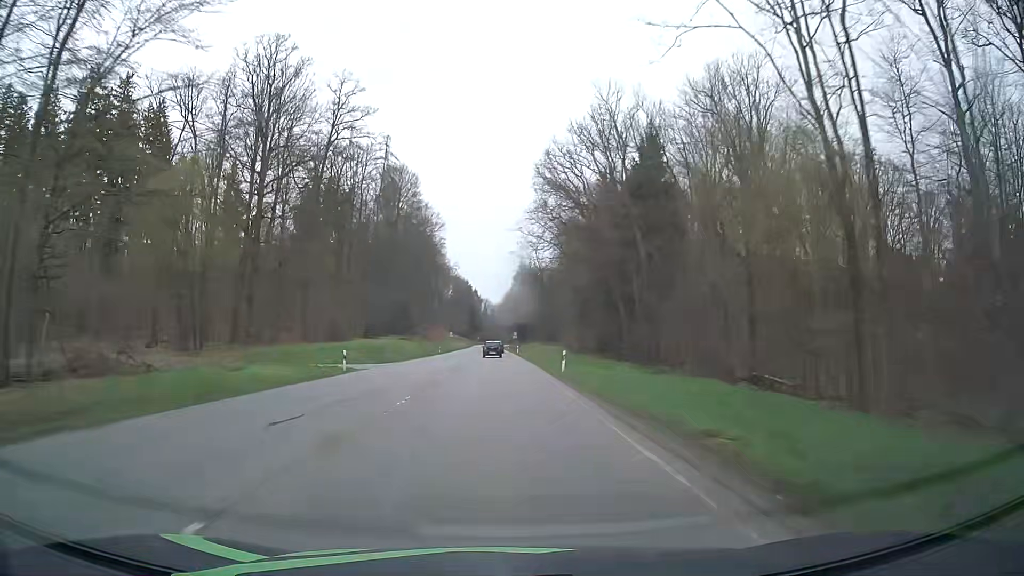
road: secondary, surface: asphalt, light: Day
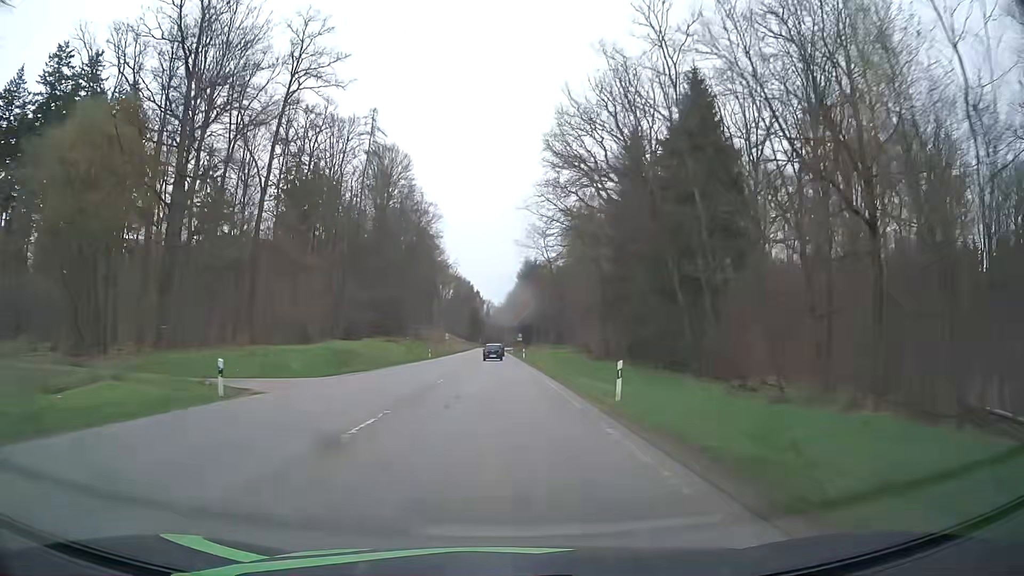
(0.0, +15.0) m; 0°
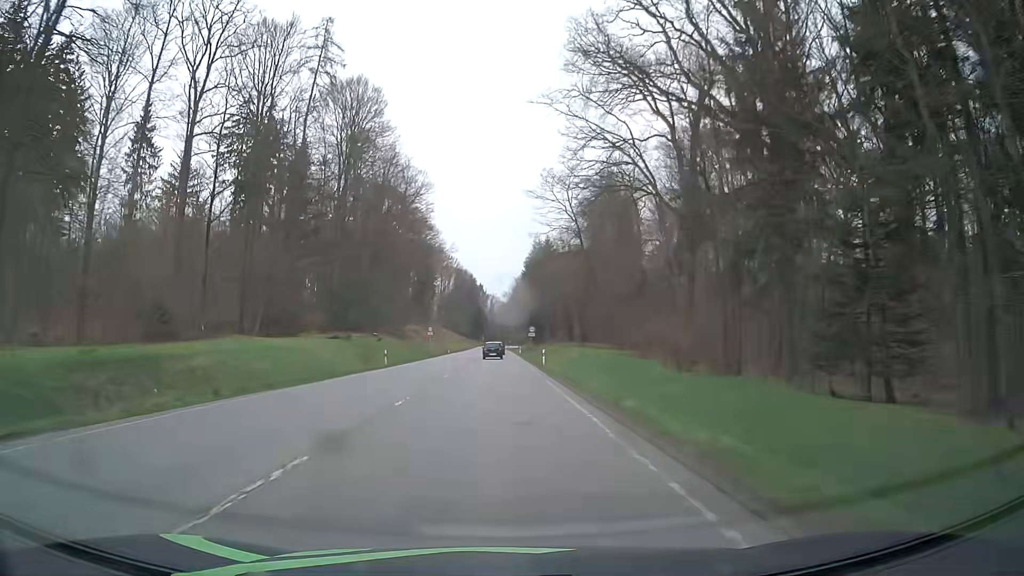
(-0.2, +29.9) m; -1°
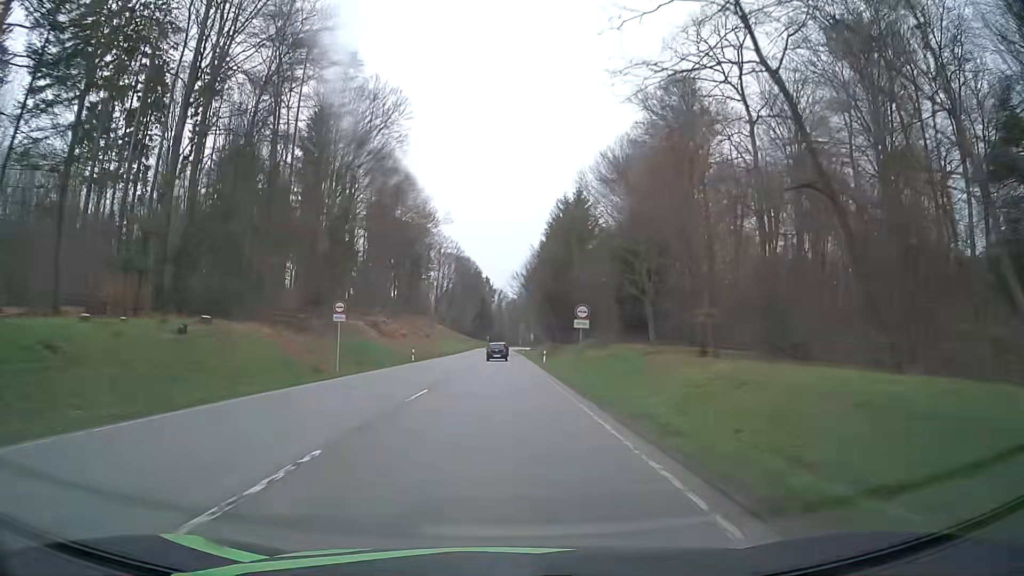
(-0.1, +44.9) m; -1°
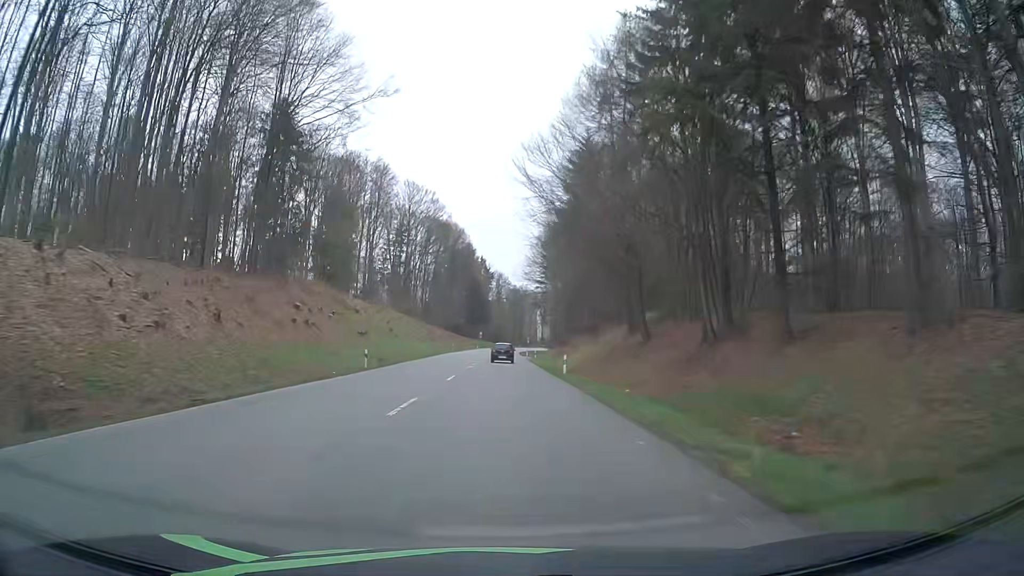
(+0.3, +74.9) m; 0°
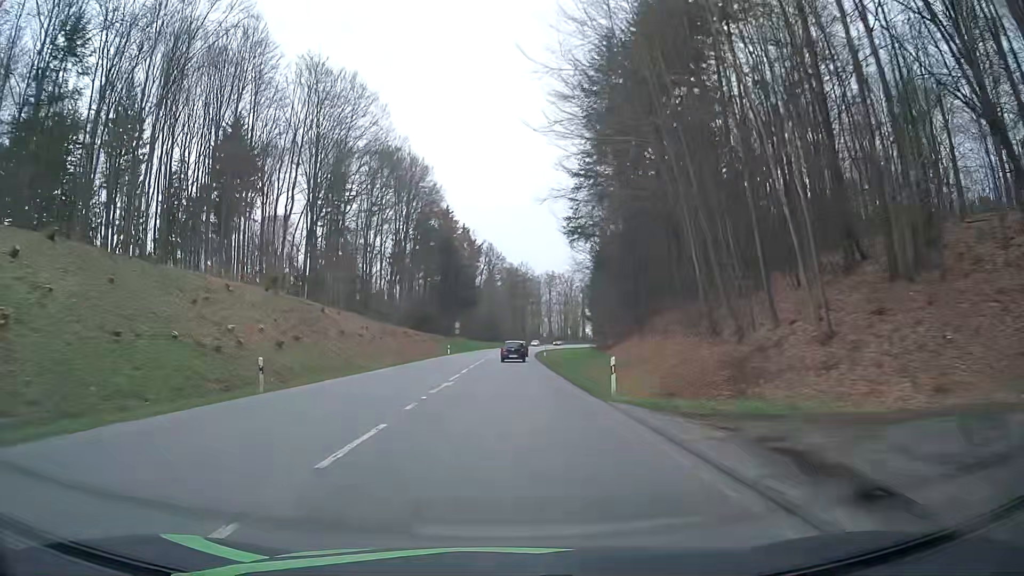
(-0.3, +72.2) m; 0°
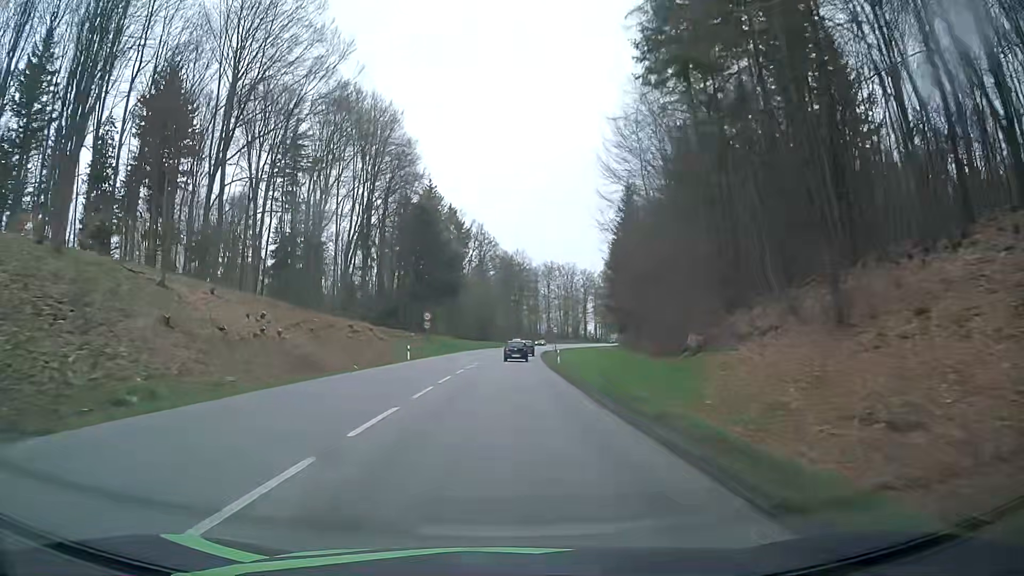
(+0.3, +27.1) m; +1°
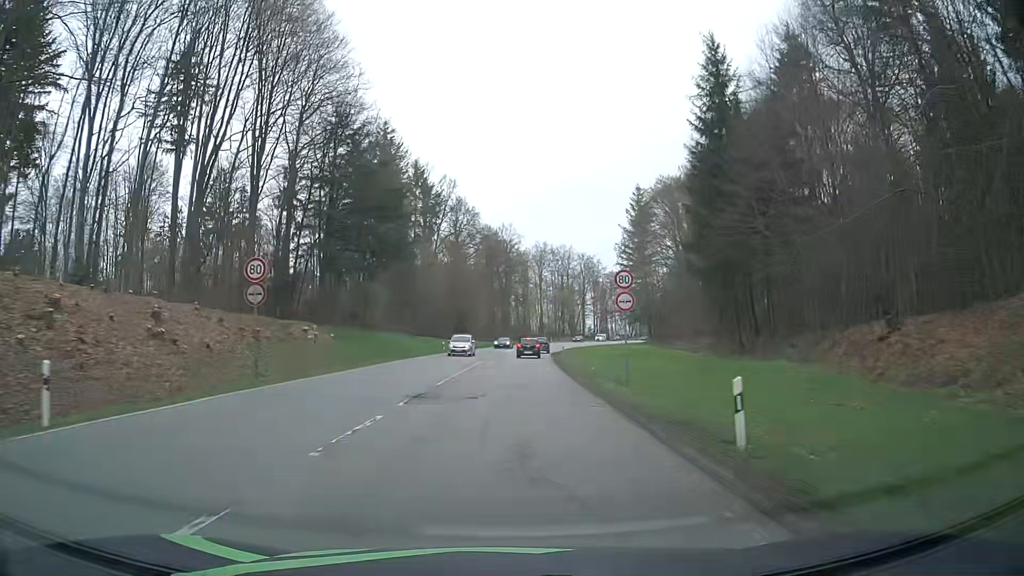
(+0.3, +38.8) m; +1°
(0, +10) (0, +20) (+1, +30) (+1, +40) (+2, +50) (+3, +60) (+3, +70) (+5, +80) (+6, +90) (+7, +100) m
